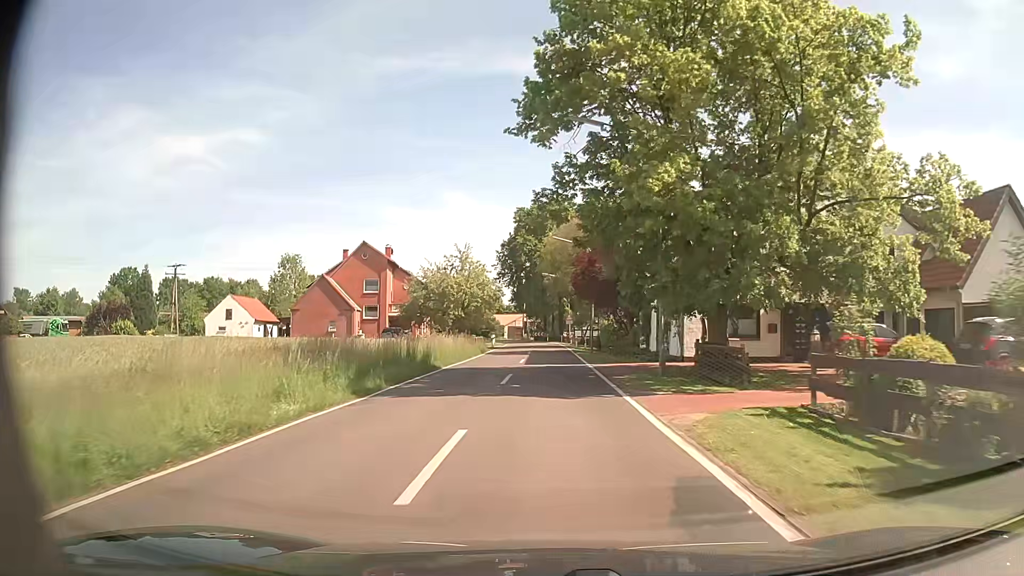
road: tertiary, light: Day
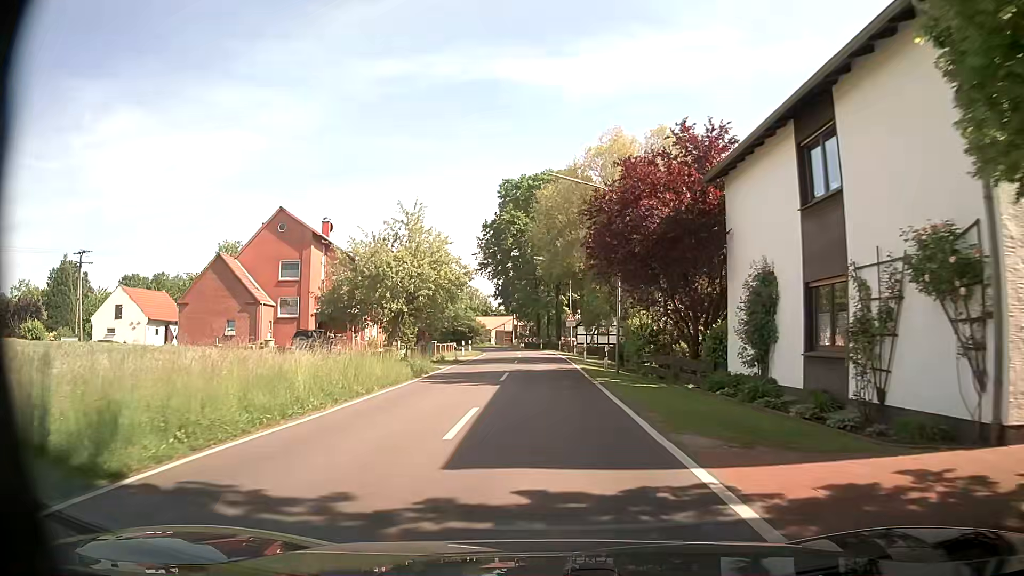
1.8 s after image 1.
(+0.1, +20.3) m; +1°
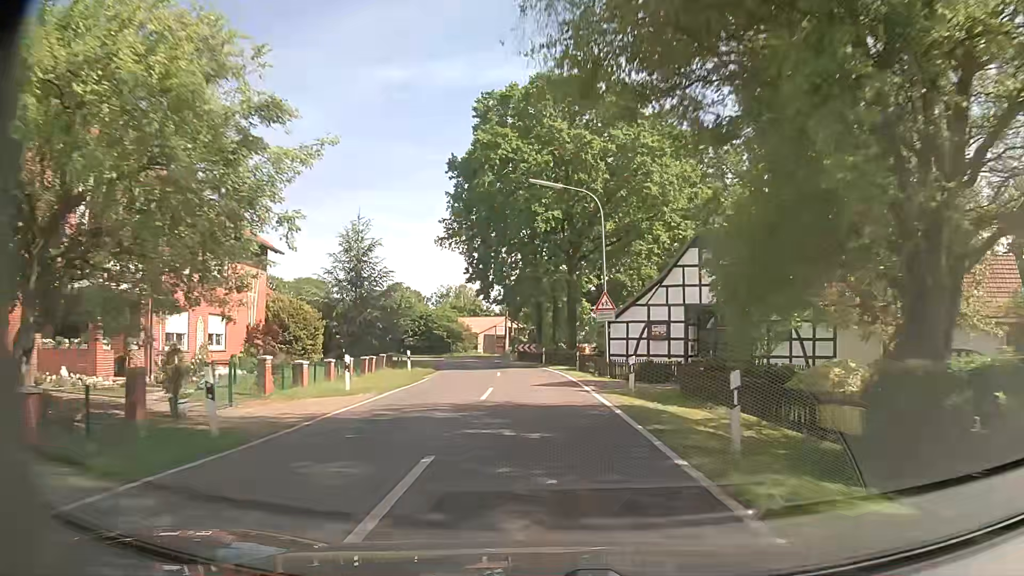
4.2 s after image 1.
(-0.3, +28.9) m; -1°
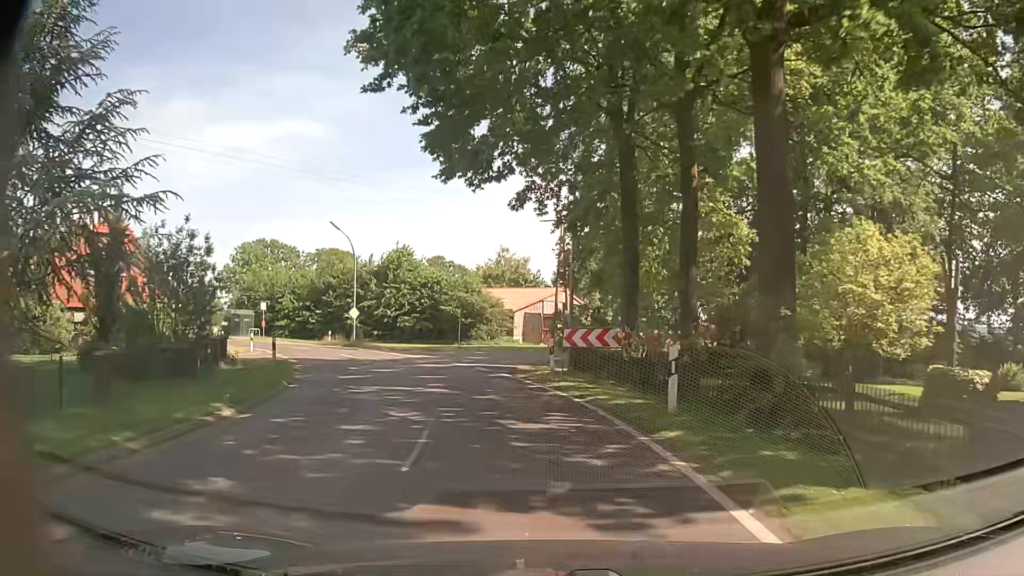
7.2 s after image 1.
(-0.8, +32.9) m; -5°
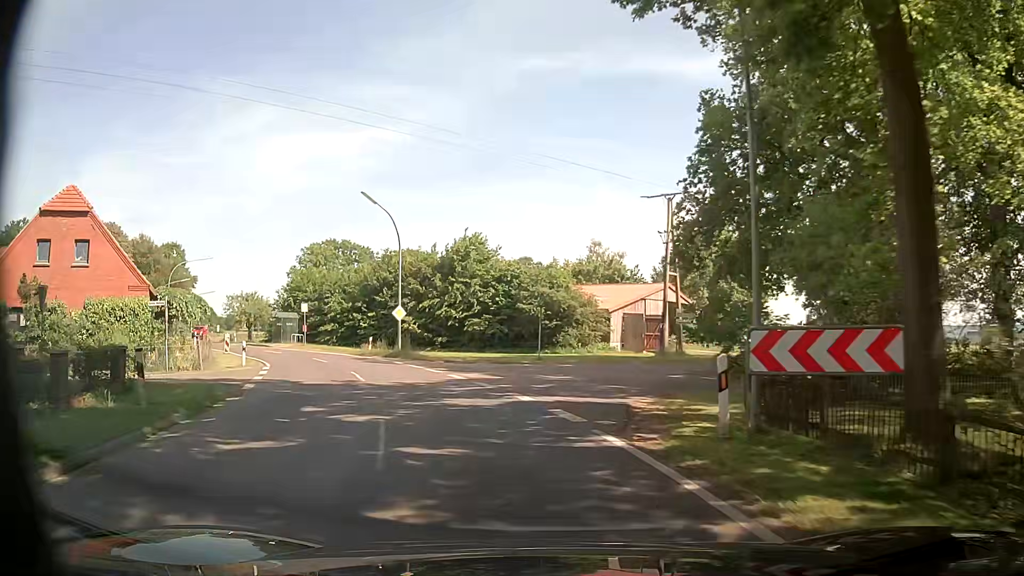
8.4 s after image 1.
(-0.7, +11.5) m; -7°
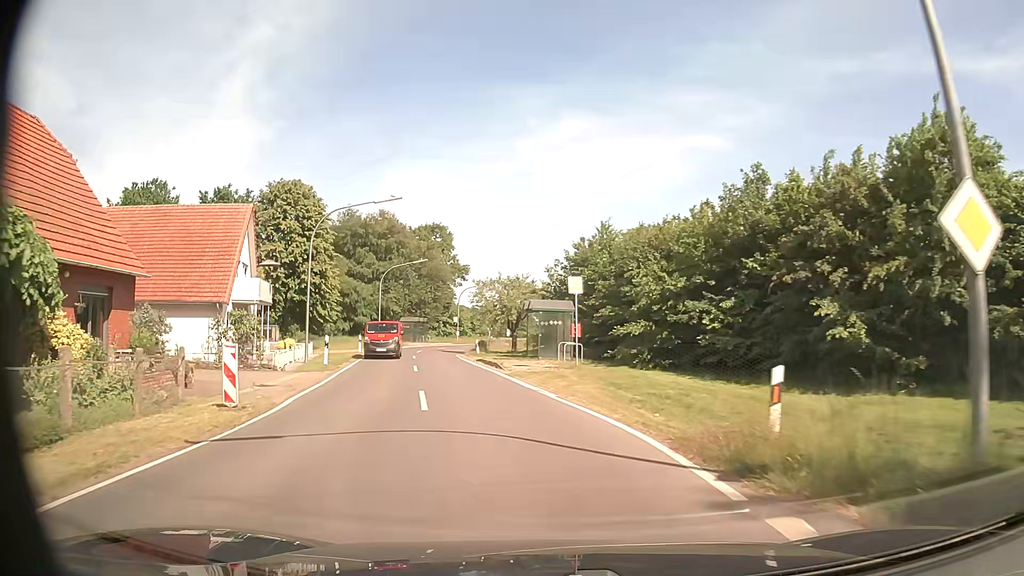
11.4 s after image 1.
(-7.7, +29.3) m; -28°
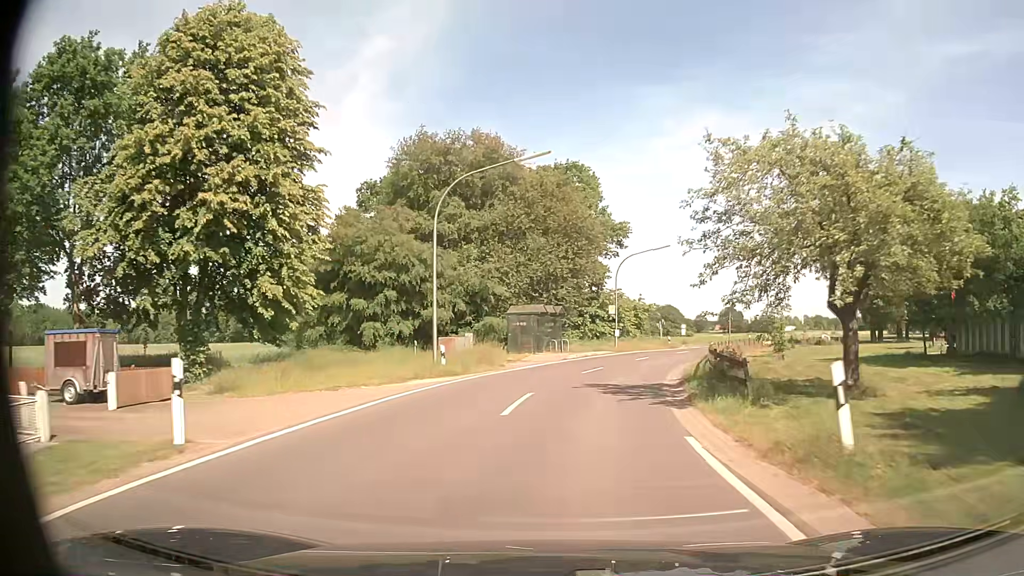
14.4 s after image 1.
(-5.7, +36.2) m; -13°
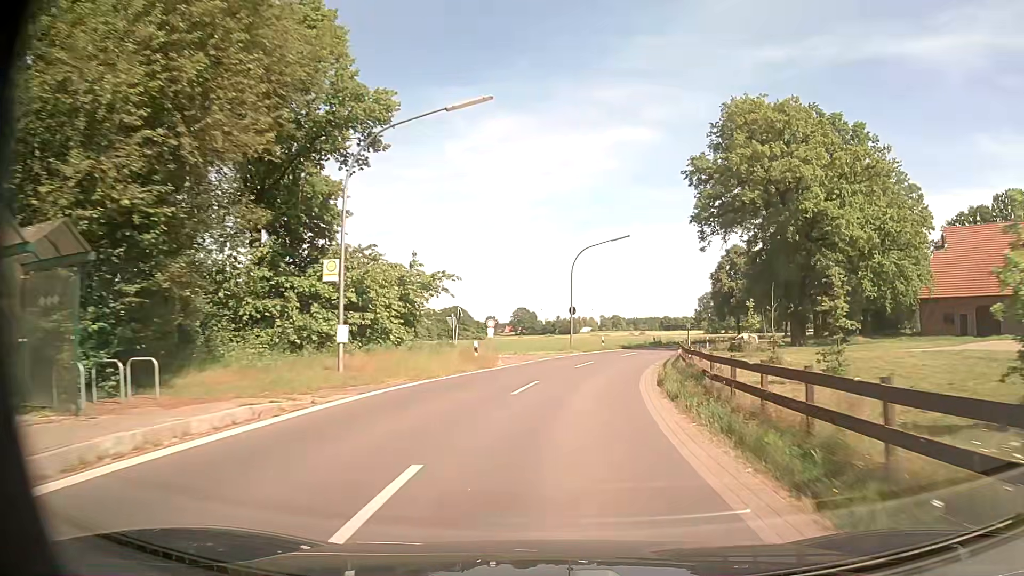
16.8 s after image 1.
(+4.6, +32.1) m; +18°
(0, +10) (+1, +20) (+3, +30) (+6, +39) (+9, +49) (+13, +58) (+18, +67) (+23, +75) (+28, +84) (+33, +93) m
